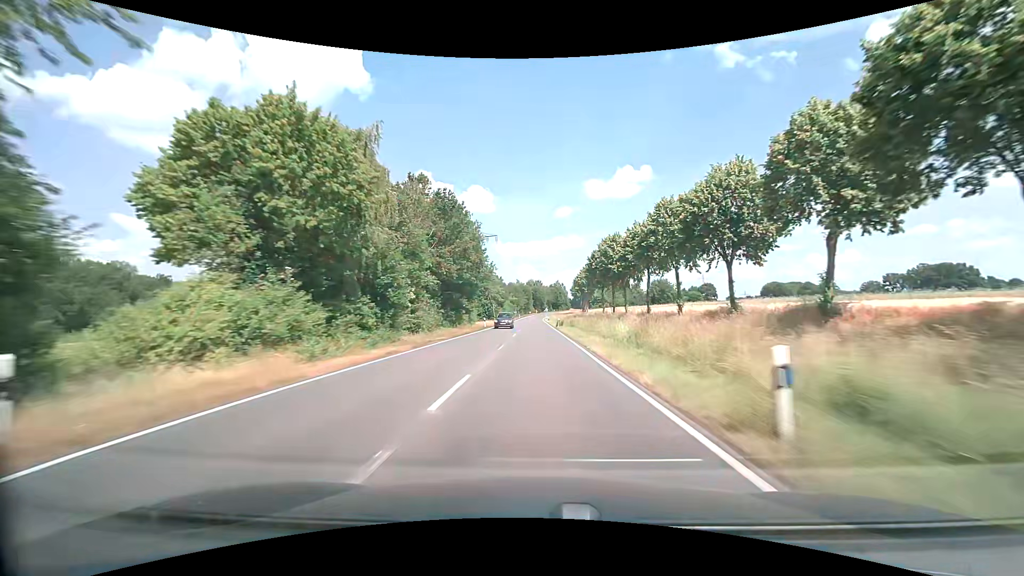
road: secondary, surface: asphalt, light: Day
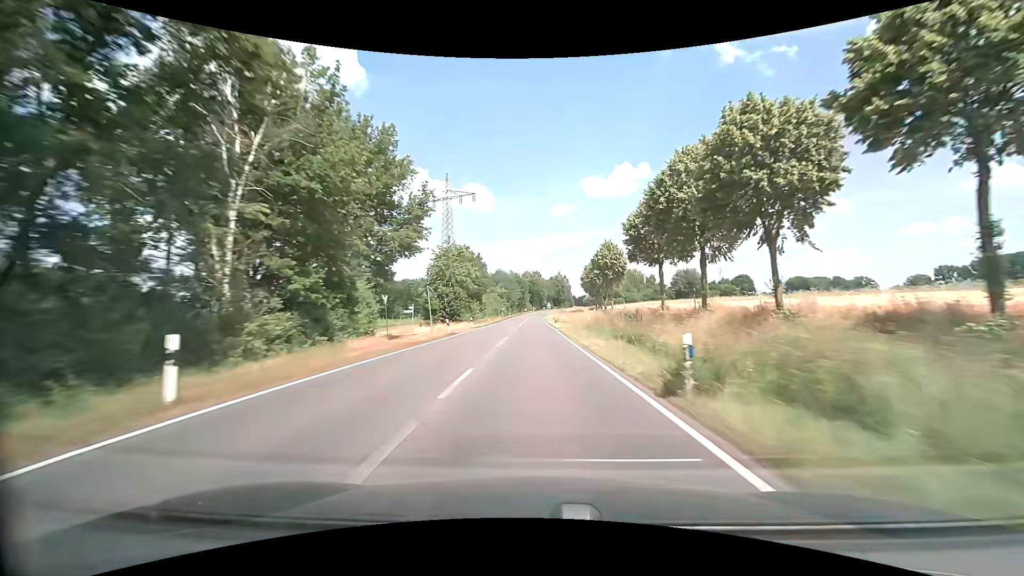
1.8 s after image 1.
(+0.2, +47.5) m; 0°
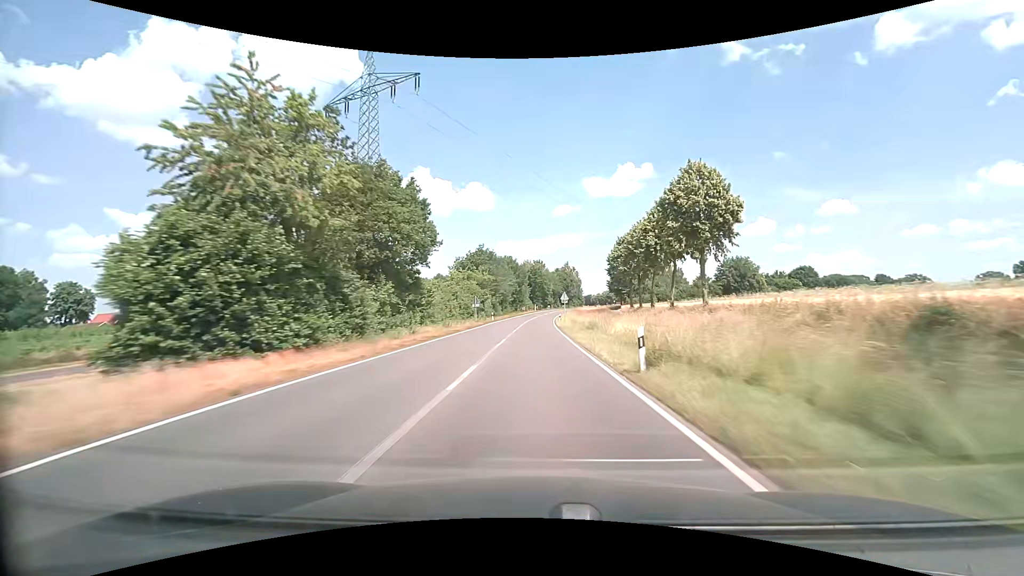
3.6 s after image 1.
(-0.1, +47.4) m; 0°
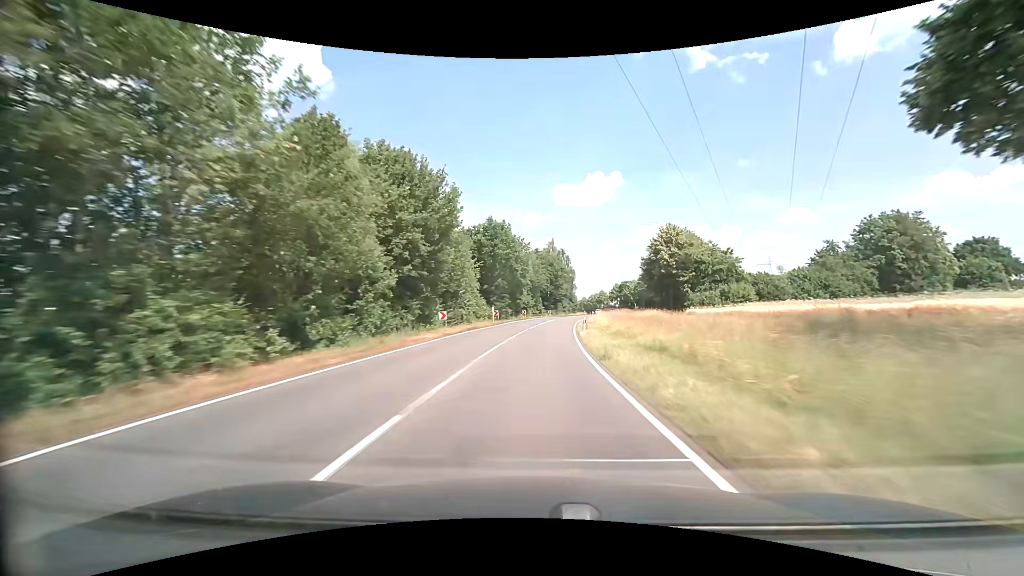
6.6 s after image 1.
(+1.2, +78.9) m; +3°
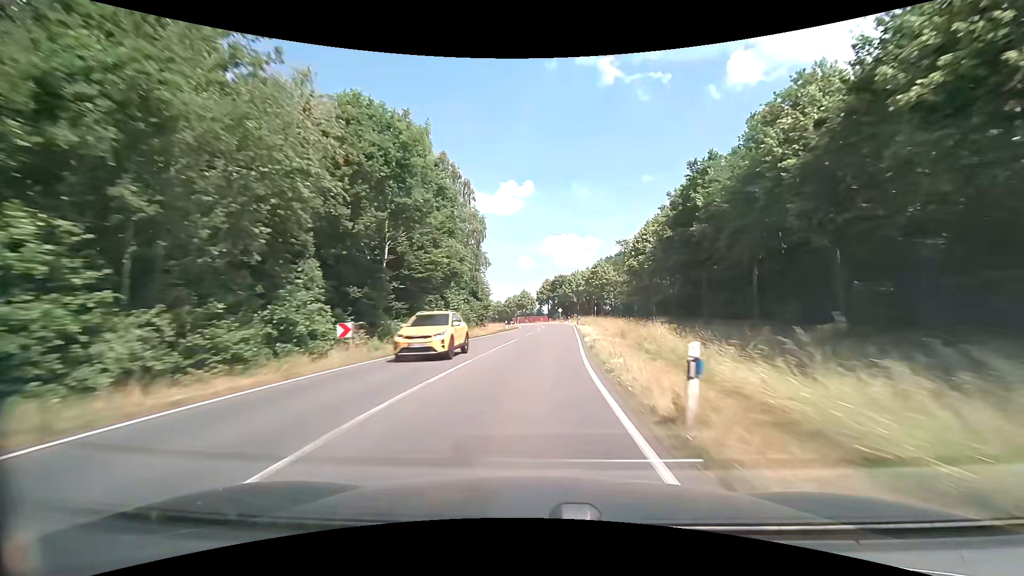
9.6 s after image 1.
(+6.1, +76.5) m; +9°
(0, +10) (+1, +20) (+1, +30) (+2, +40) (+3, +50) (+3, +60) (+3, +70) (+3, +80) (+3, +90) (+2, +100) m
